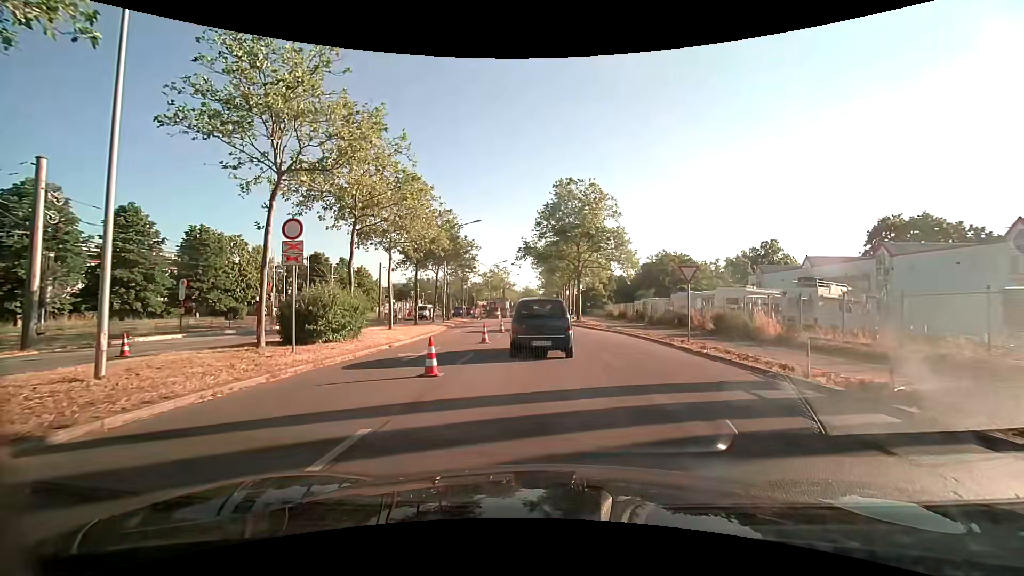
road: primary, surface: asphalt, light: Day
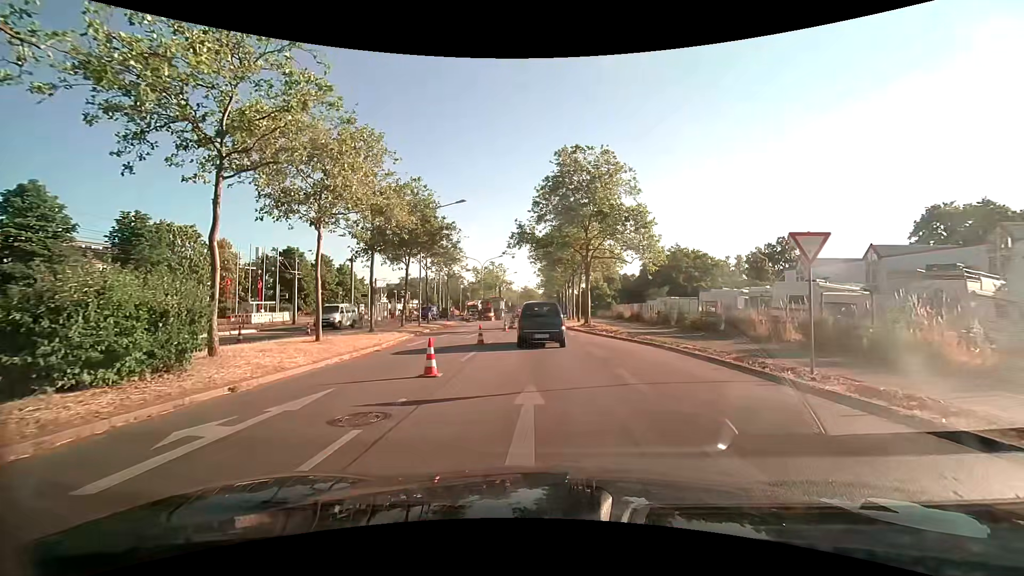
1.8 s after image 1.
(+0.2, +9.1) m; +1°
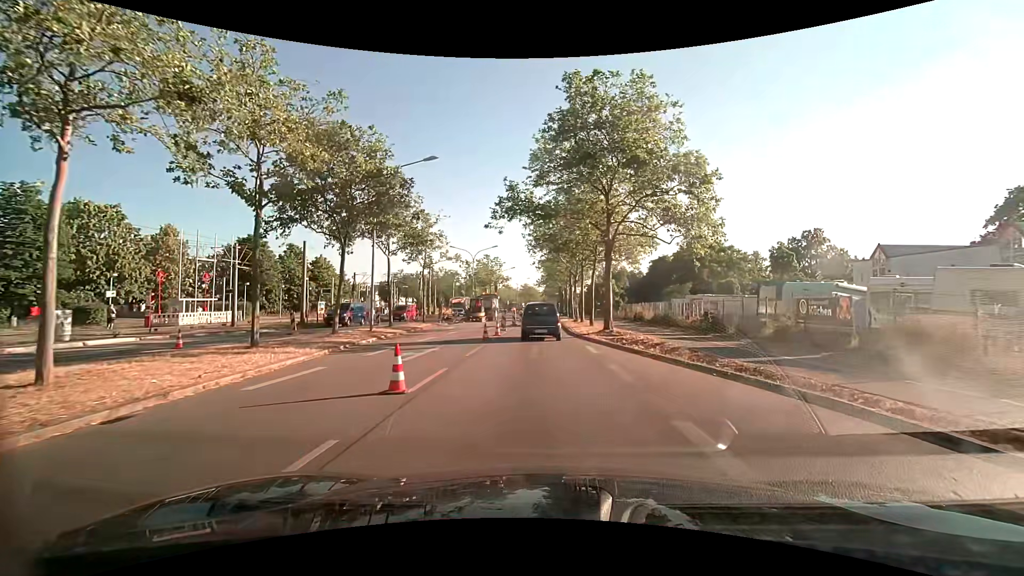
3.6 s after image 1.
(-0.1, +11.0) m; 0°
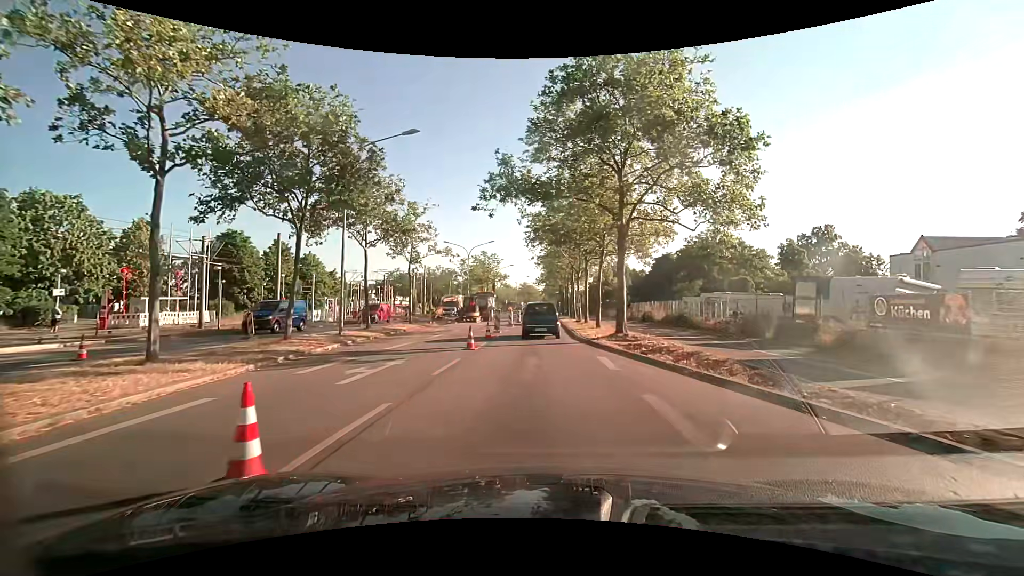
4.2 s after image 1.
(0.0, +4.2) m; 0°
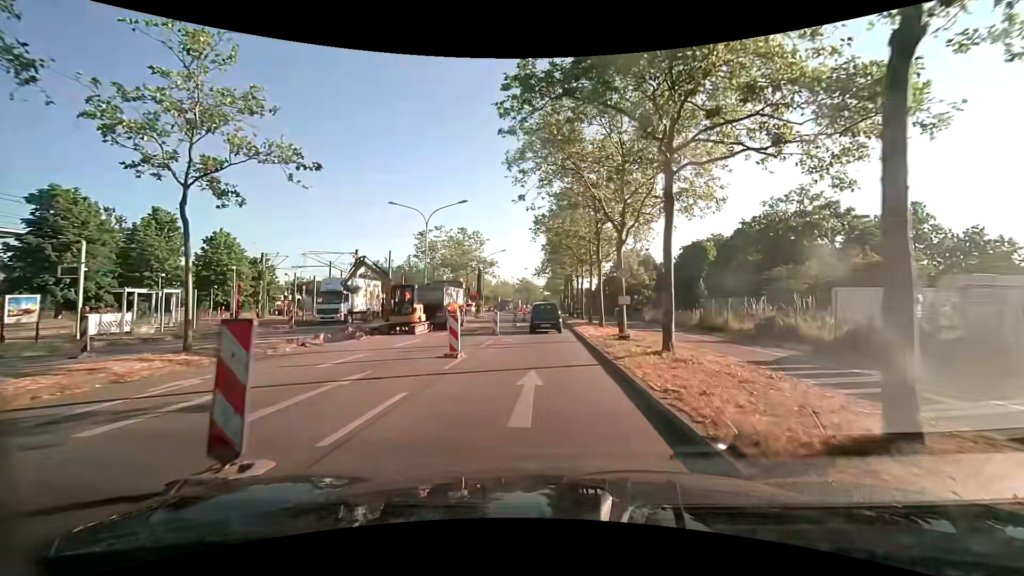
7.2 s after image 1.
(-0.1, +23.6) m; -1°
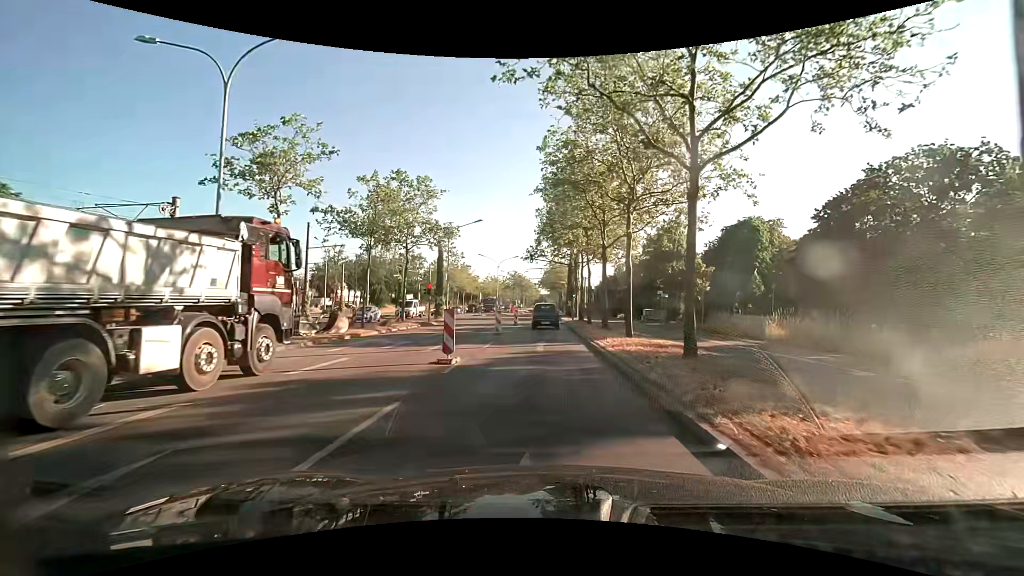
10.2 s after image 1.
(+0.4, +25.5) m; +2°
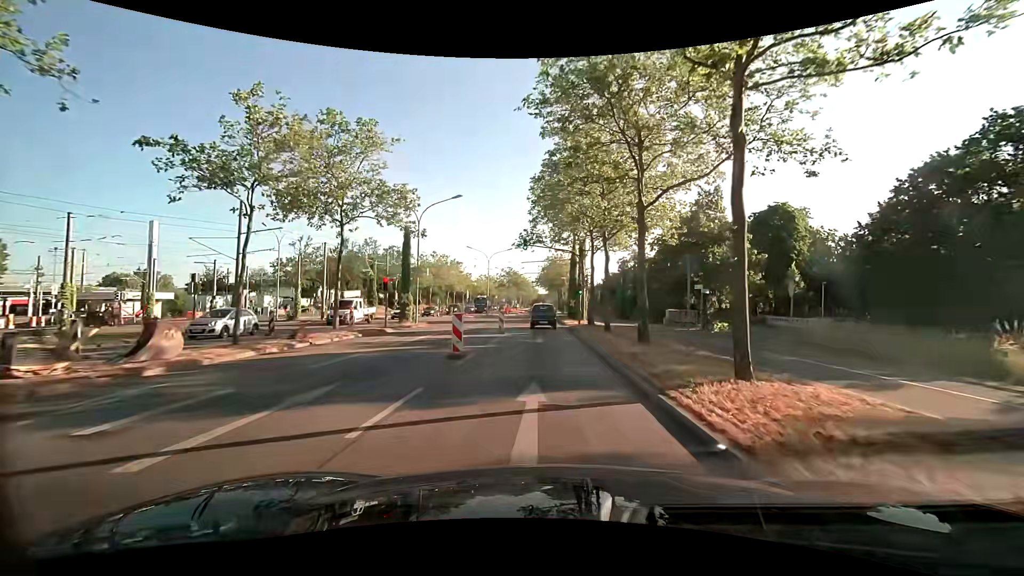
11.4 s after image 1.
(0.0, +11.0) m; 0°
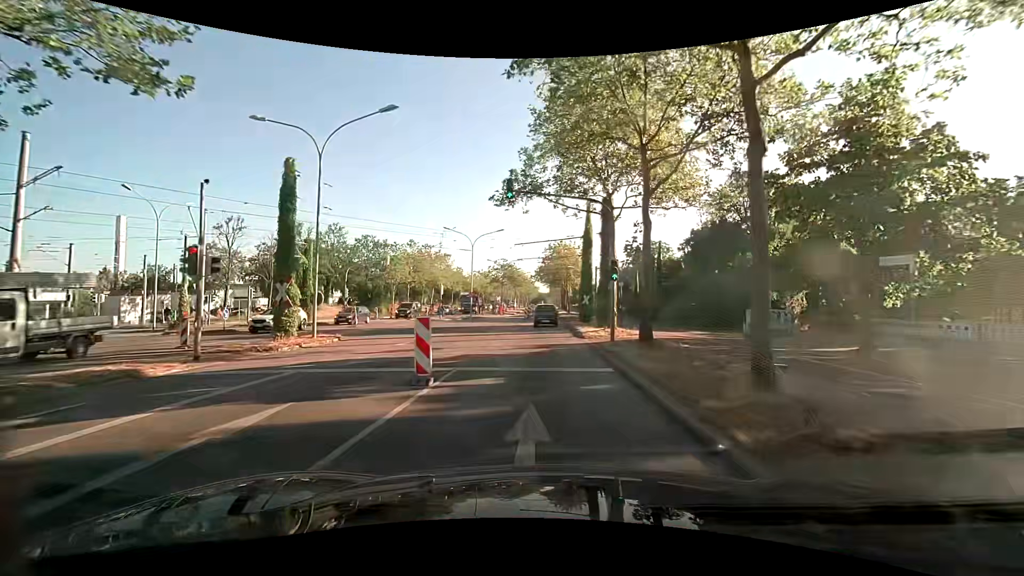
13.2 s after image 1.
(-0.1, +17.0) m; 0°
